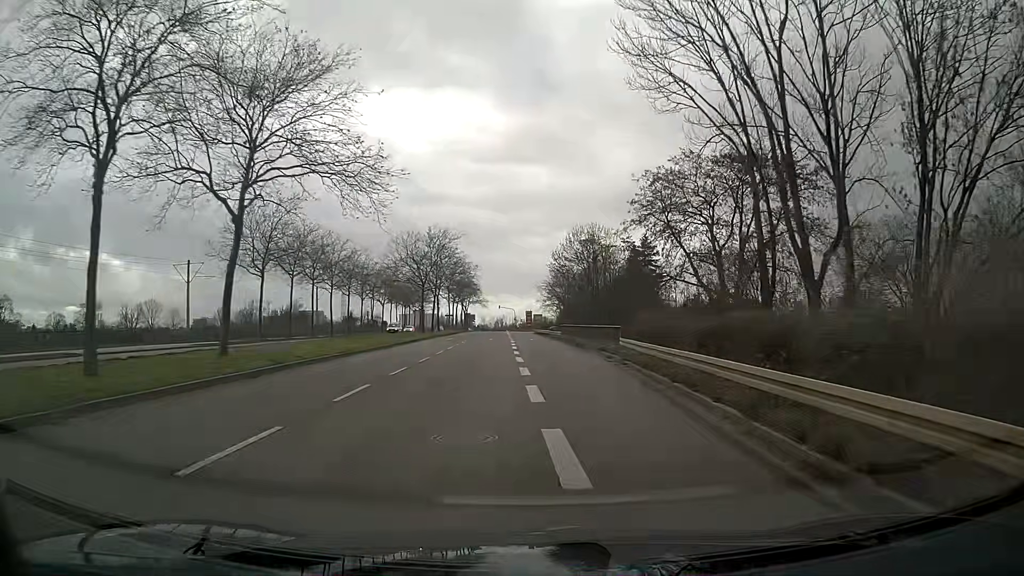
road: secondary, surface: asphalt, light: Day
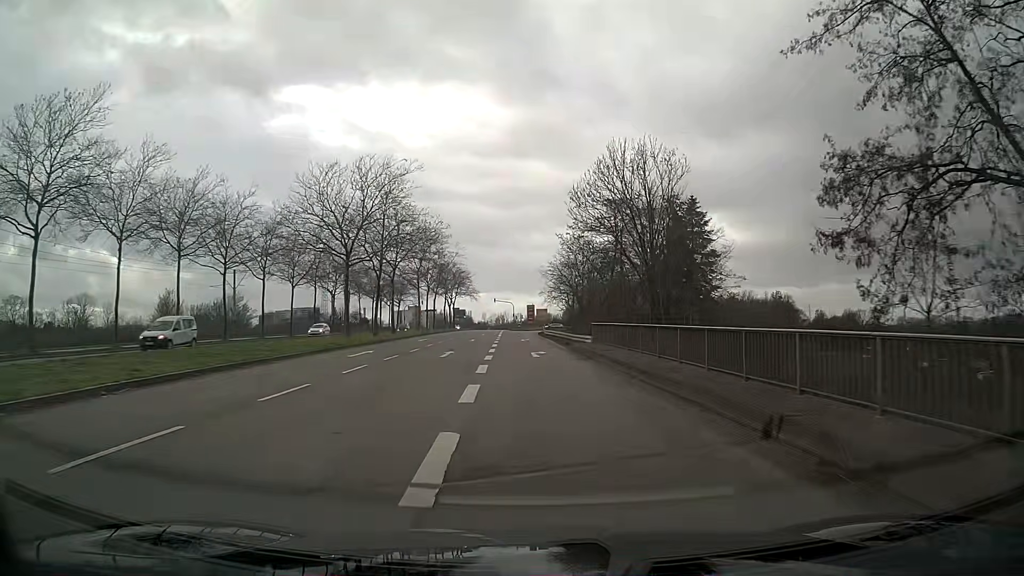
(0.0, +30.6) m; 0°
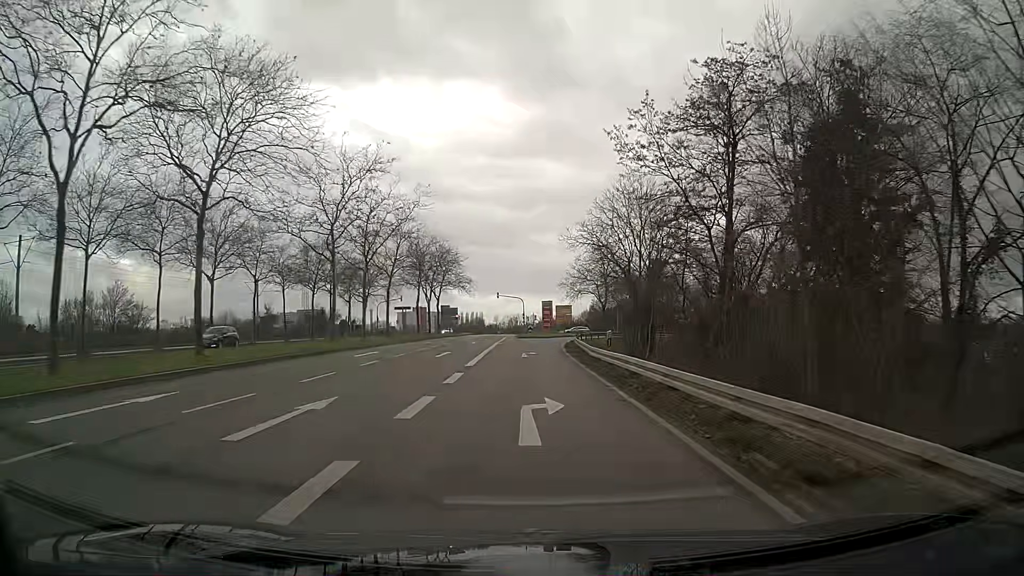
(-0.4, +37.7) m; -1°
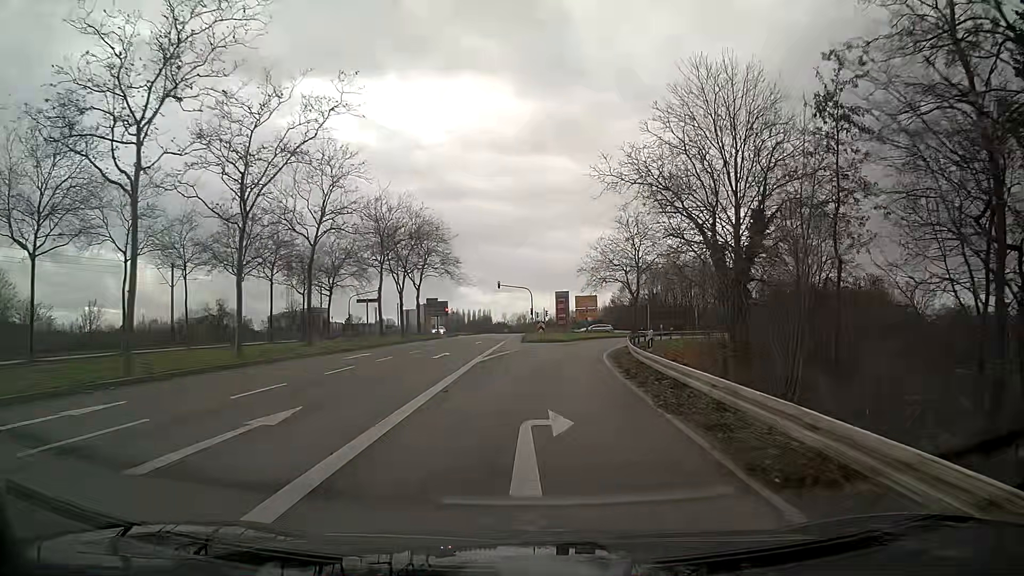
(-0.1, +22.1) m; 0°
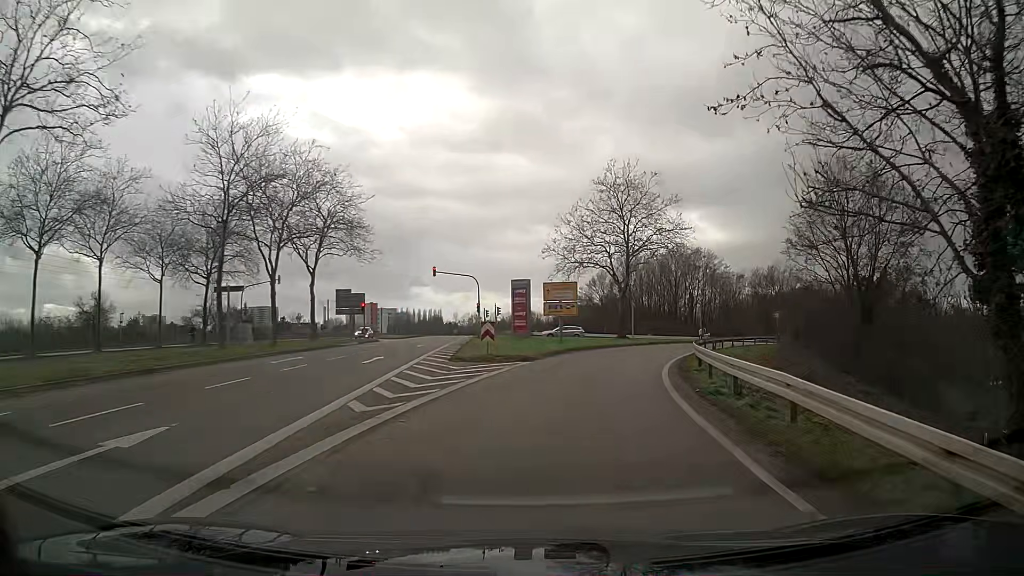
(+0.8, +21.7) m; +6°
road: secondary_link
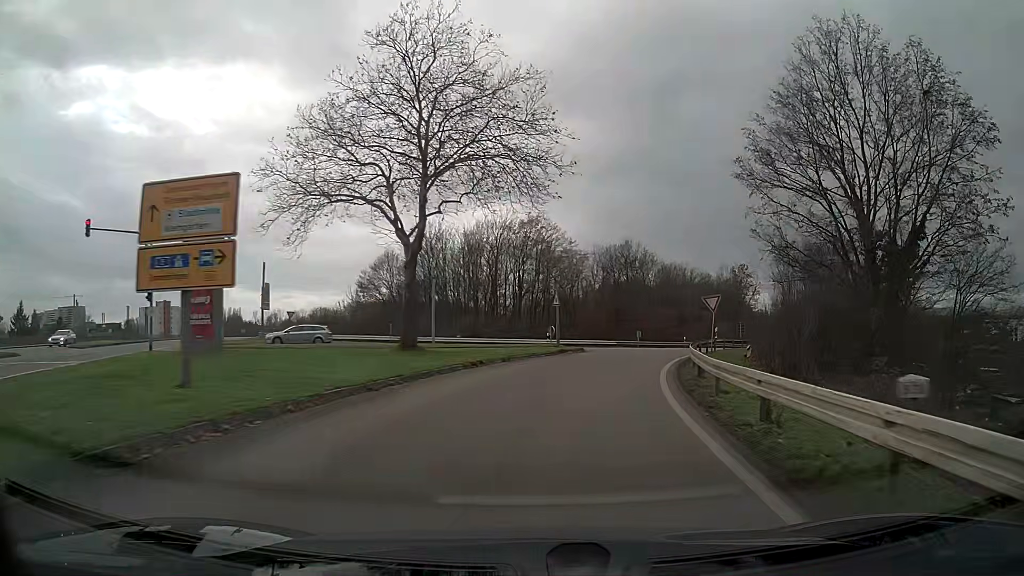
(+4.0, +28.0) m; +17°
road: trunk_link
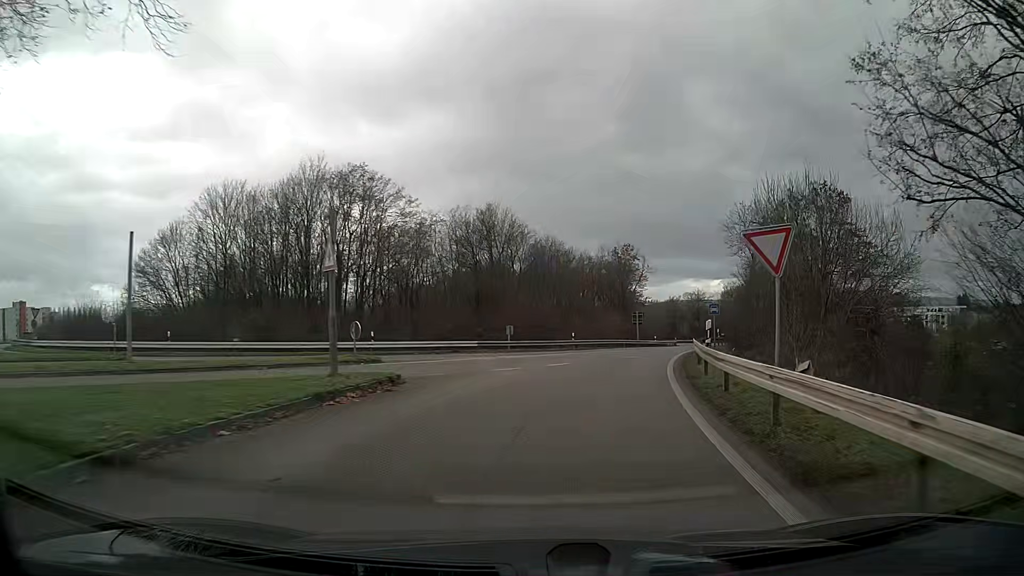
(+2.1, +20.9) m; +12°
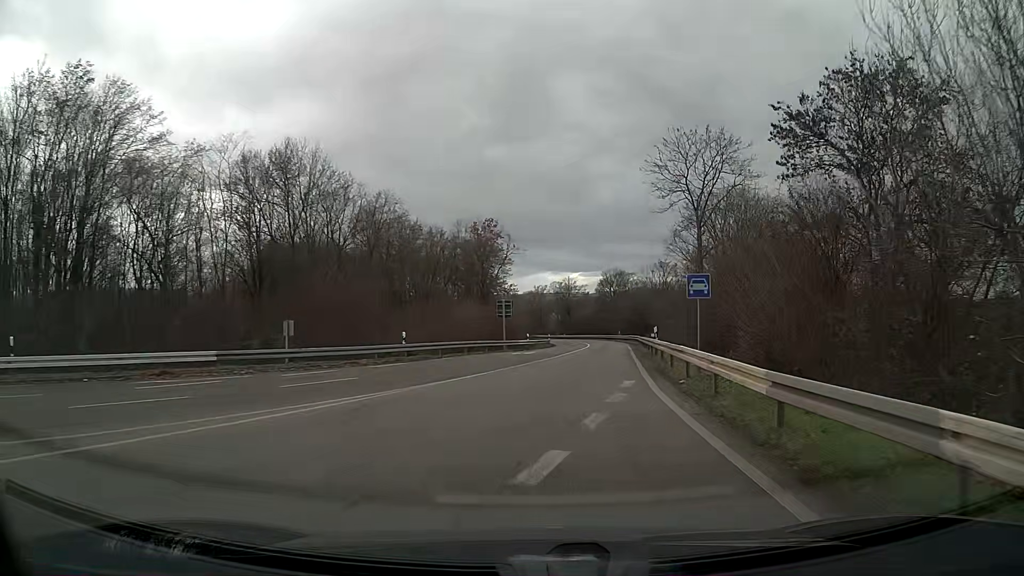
(+2.2, +20.9) m; +12°
(0, +10) (+1, +20) (+2, +30) (+3, +40) (+4, +50) (+5, +60) (+5, +70) (+5, +80) (+5, +90) (+4, +100) m
